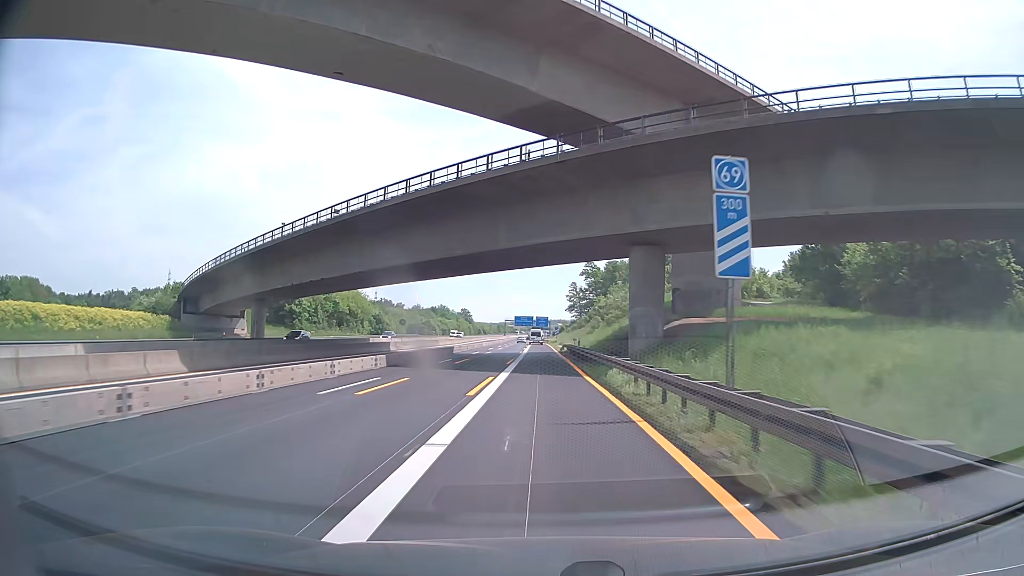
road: motorway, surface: asphalt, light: Day
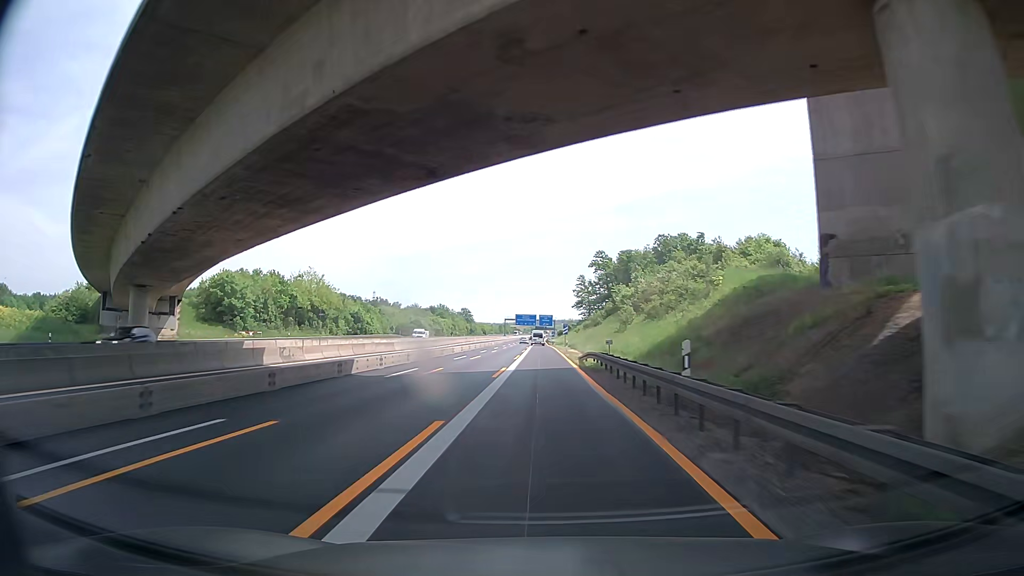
(0.0, +29.2) m; 0°
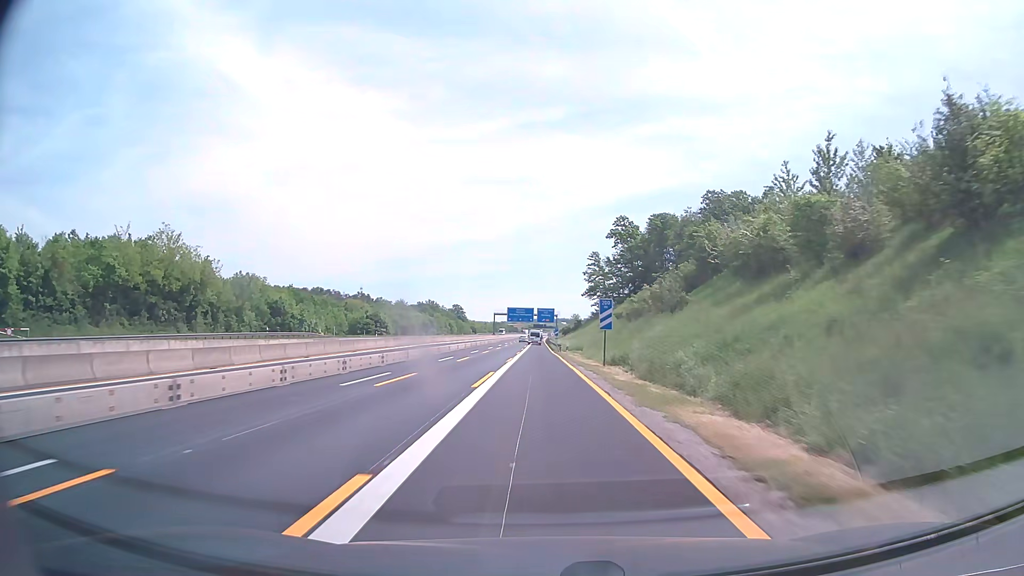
(-0.3, +58.4) m; 0°
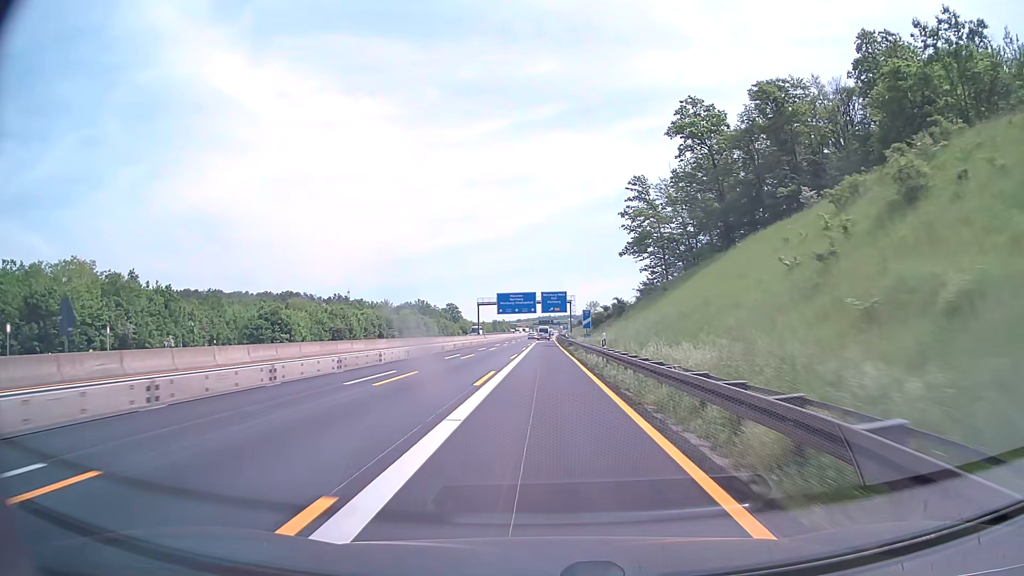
(-0.4, +72.3) m; 0°
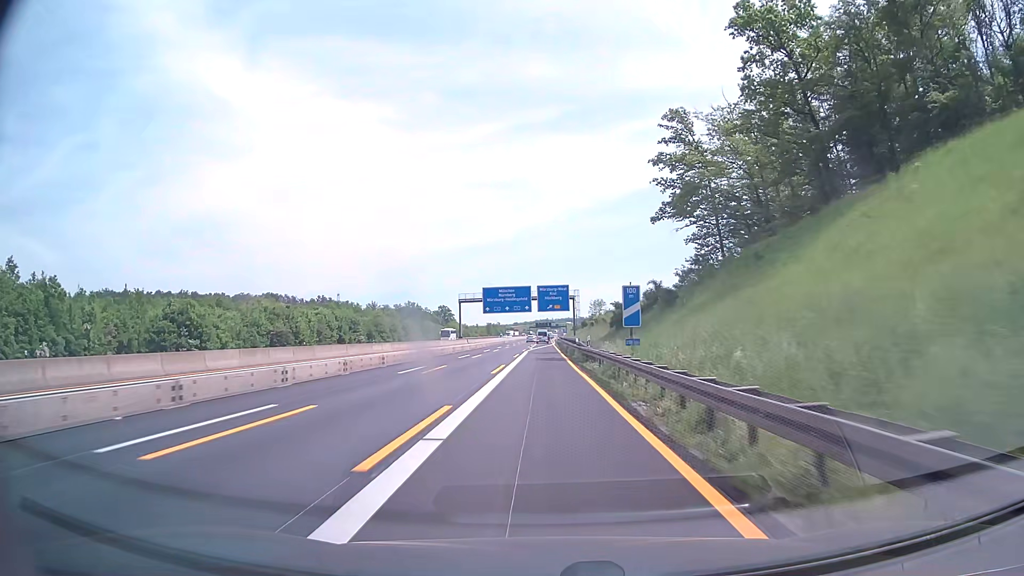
(+0.1, +28.8) m; 0°
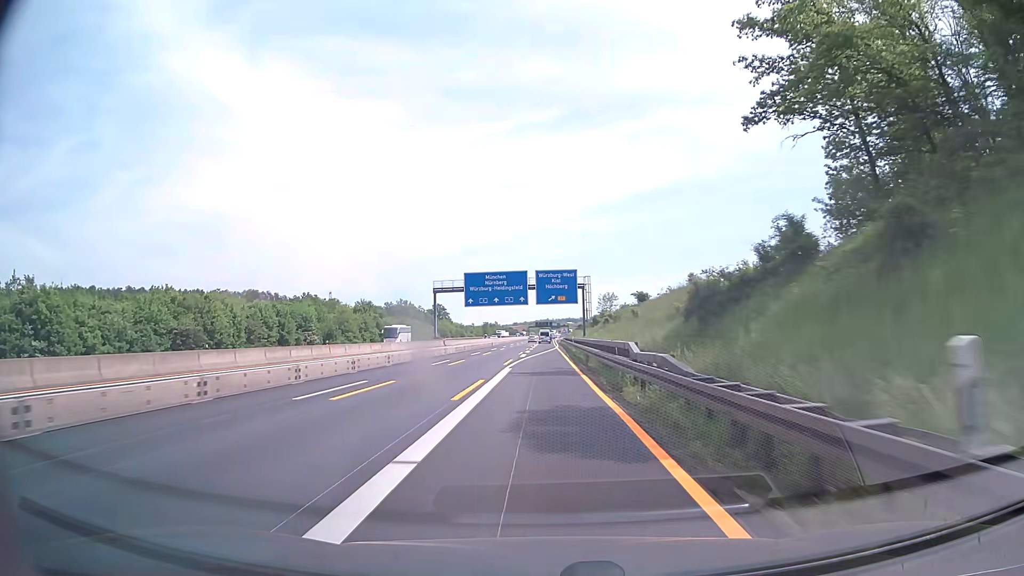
(0.0, +28.7) m; 0°
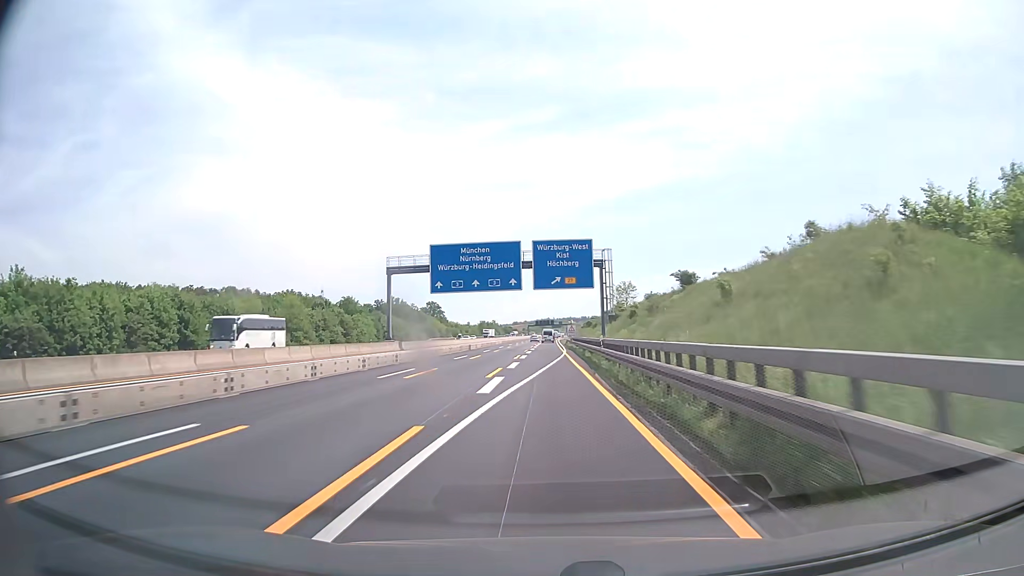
(0.0, +28.6) m; 0°
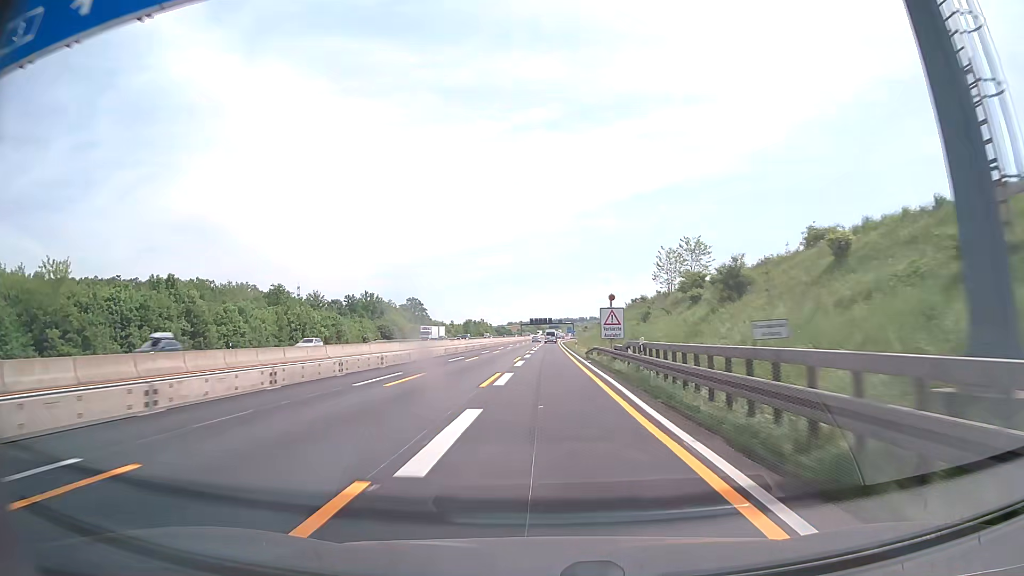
(0.0, +57.4) m; 0°
(0, +10) (0, +20) (0, +30) (0, +40) (0, +50) (0, +60) (0, +70) (+1, +80) (+1, +90) (+1, +100) m
